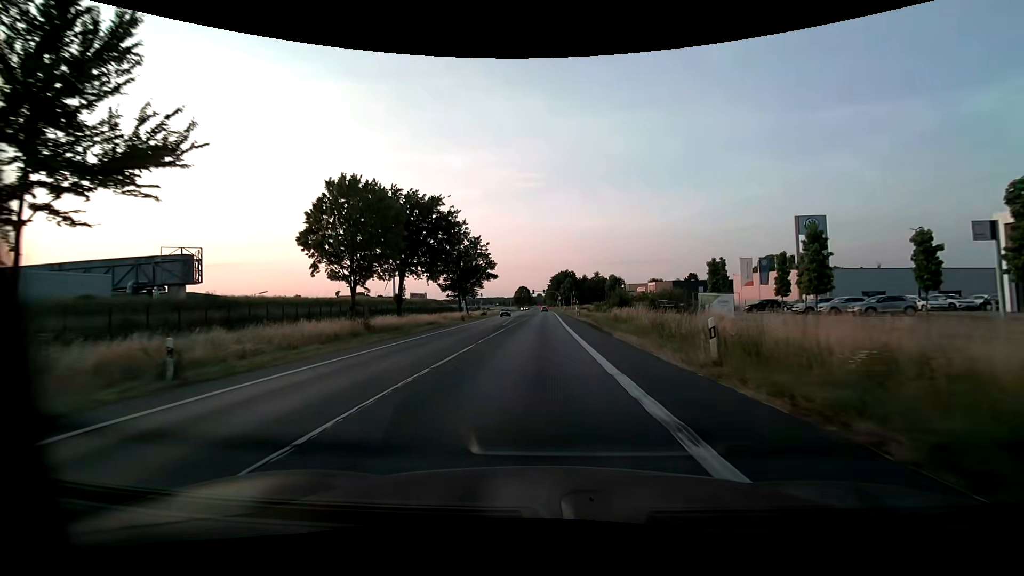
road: primary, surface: asphalt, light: Day
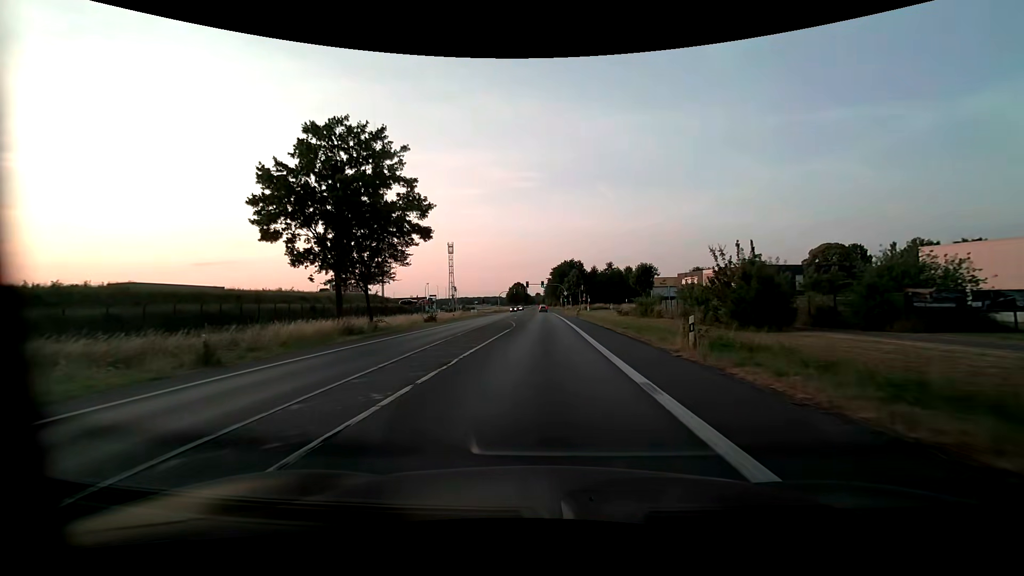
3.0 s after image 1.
(-0.2, +47.3) m; 0°
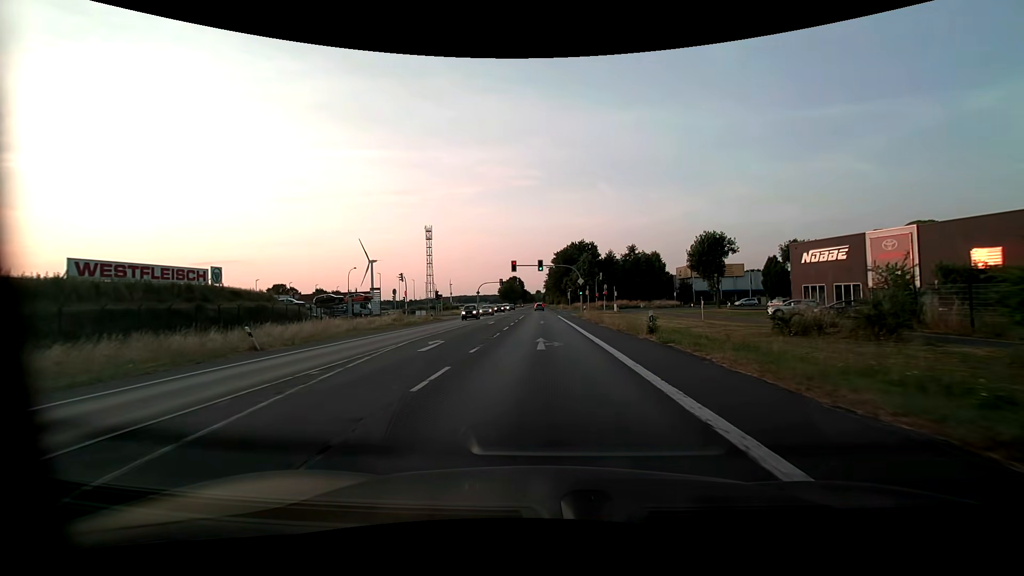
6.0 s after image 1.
(-0.1, +44.3) m; 0°
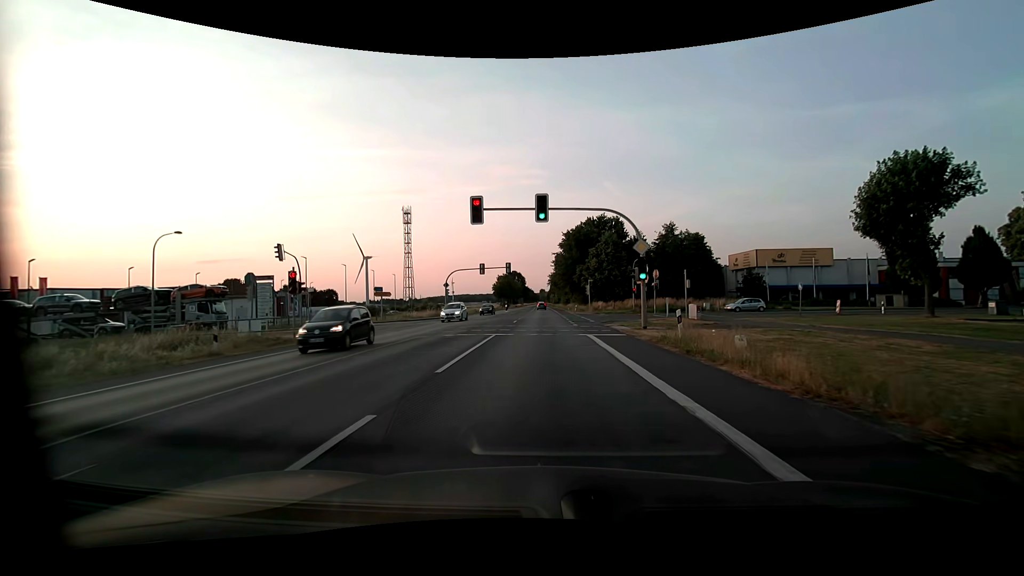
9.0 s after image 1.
(-0.1, +34.7) m; 0°
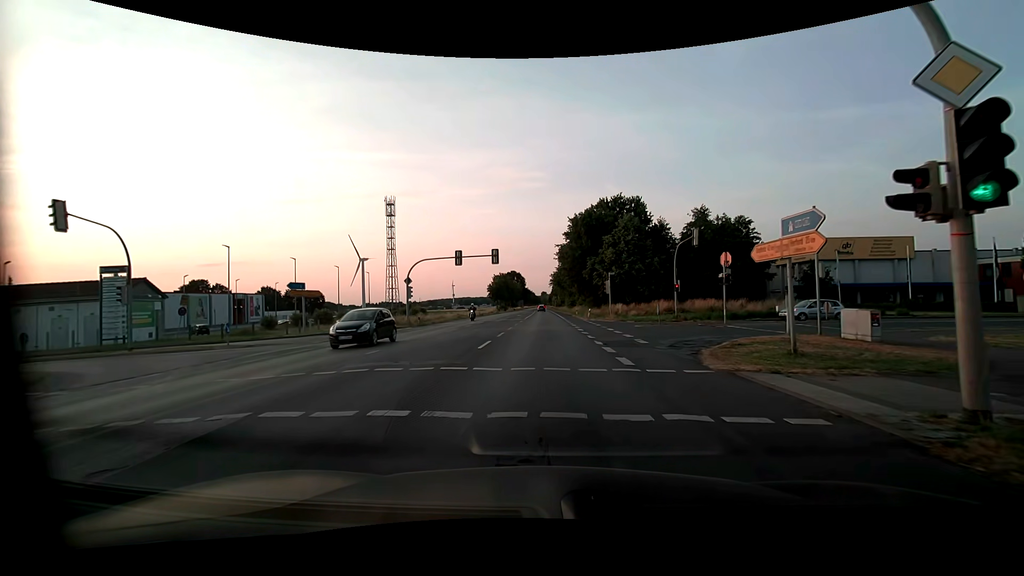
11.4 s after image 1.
(0.0, +17.9) m; 0°
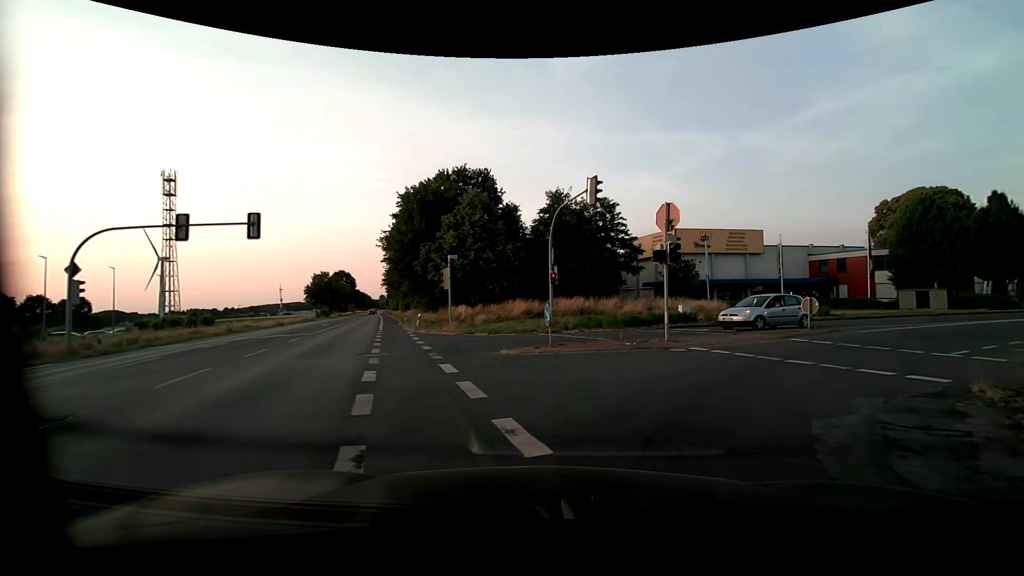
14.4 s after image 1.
(+1.4, +16.7) m; +16°
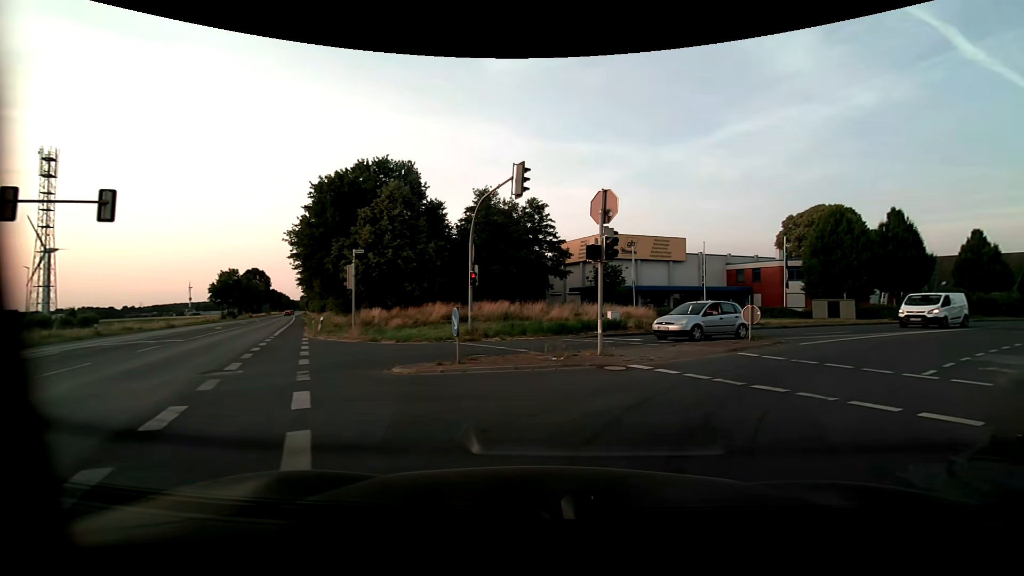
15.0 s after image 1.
(+0.2, +3.0) m; +7°
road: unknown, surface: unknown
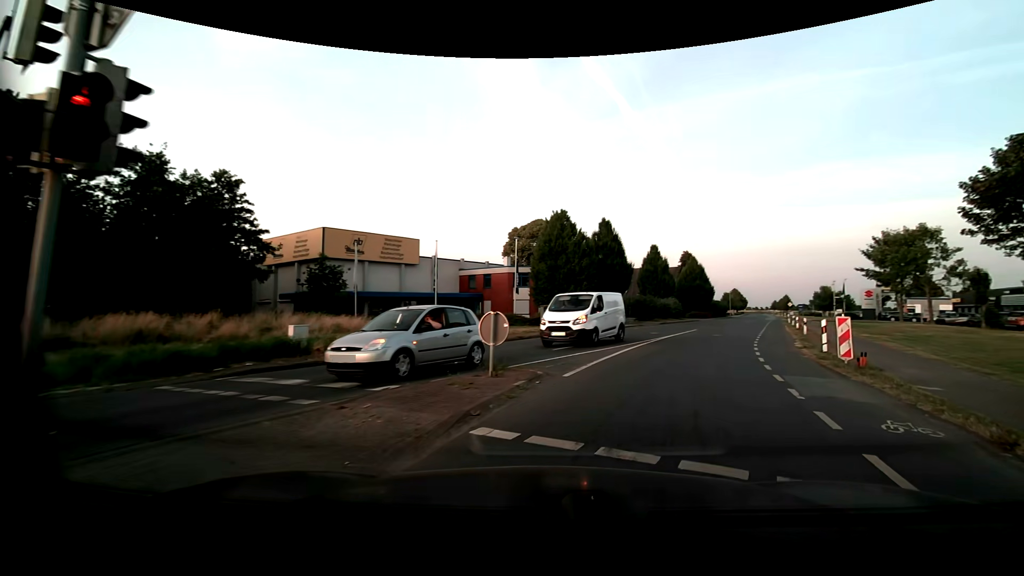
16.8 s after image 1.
(+2.5, +8.7) m; +31°
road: unclassified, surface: asphalt
(+2, +10) (+6, +19) (+9, +28) (+13, +38) (+17, +47) (+21, +56) (+25, +65) (+30, +74) (+34, +83) (+38, +92) m
